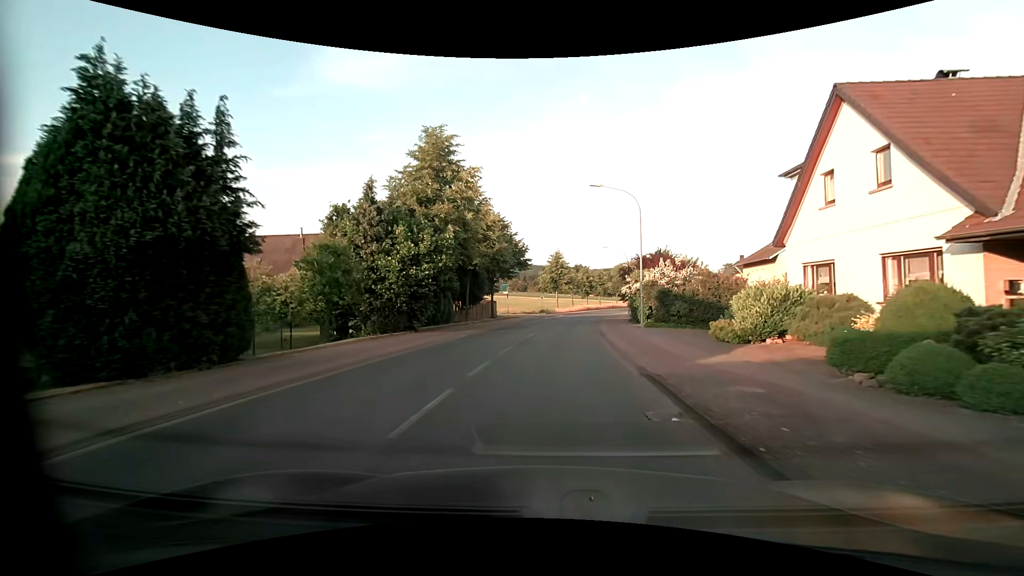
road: secondary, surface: asphalt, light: Day
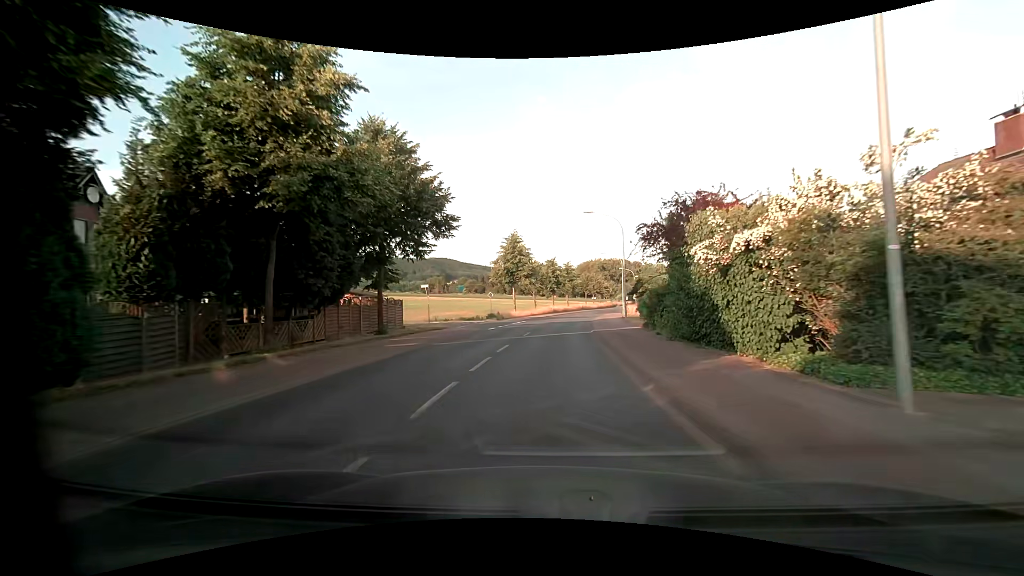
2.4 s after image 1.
(+1.2, +26.0) m; +5°
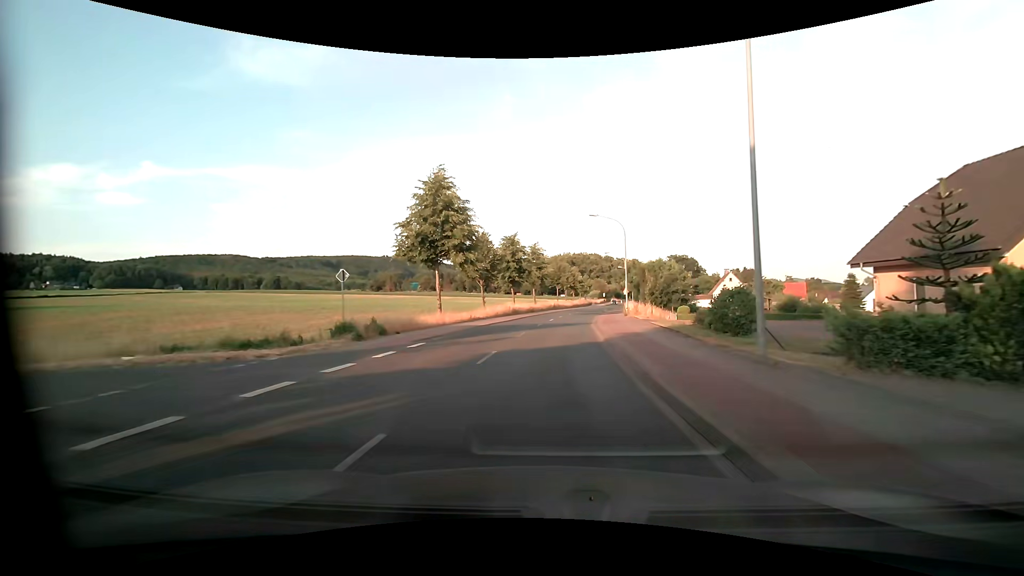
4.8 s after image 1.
(+1.1, +30.9) m; +4°
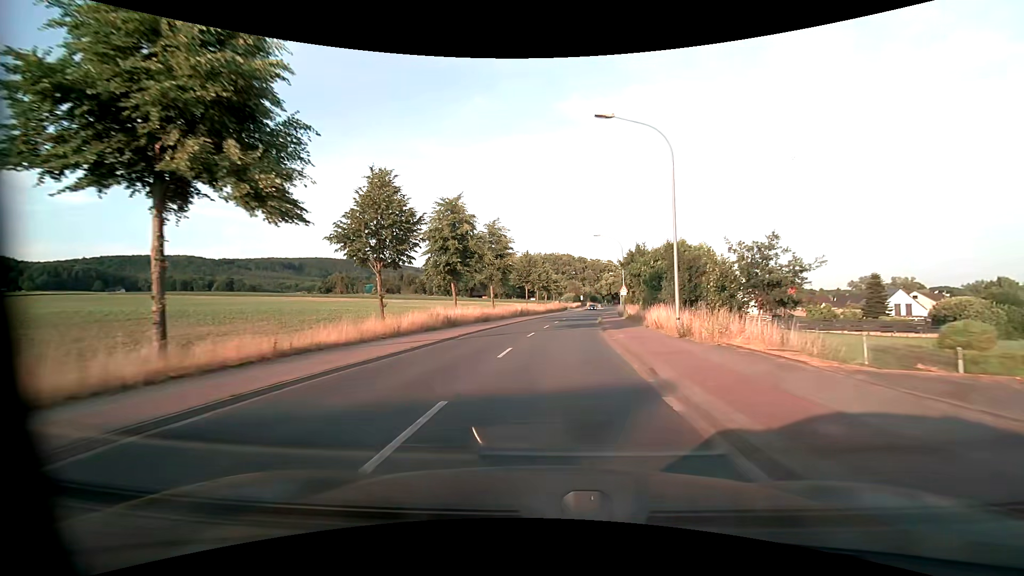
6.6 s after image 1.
(+0.6, +25.0) m; +3°
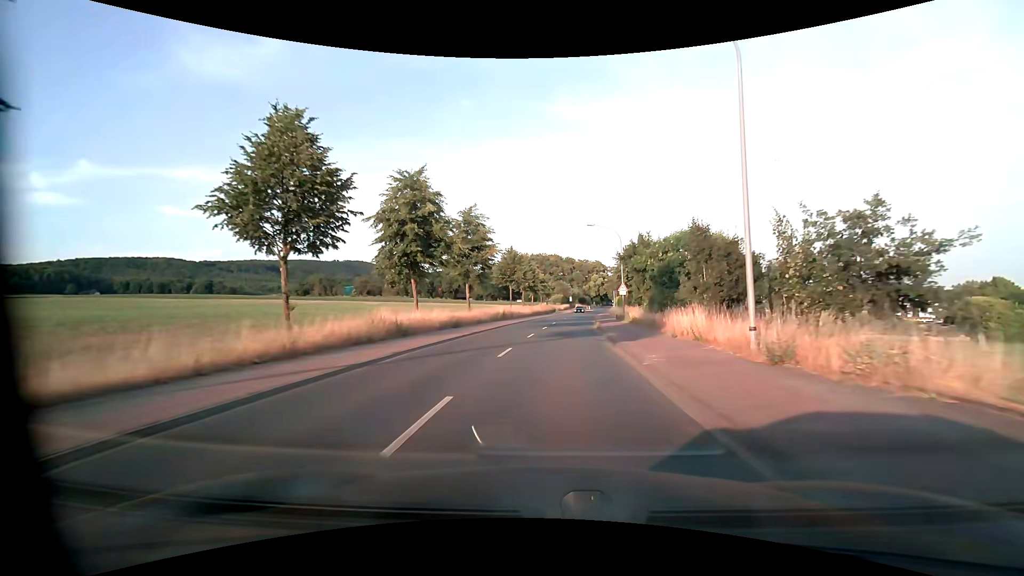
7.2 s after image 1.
(+0.1, +8.5) m; +1°
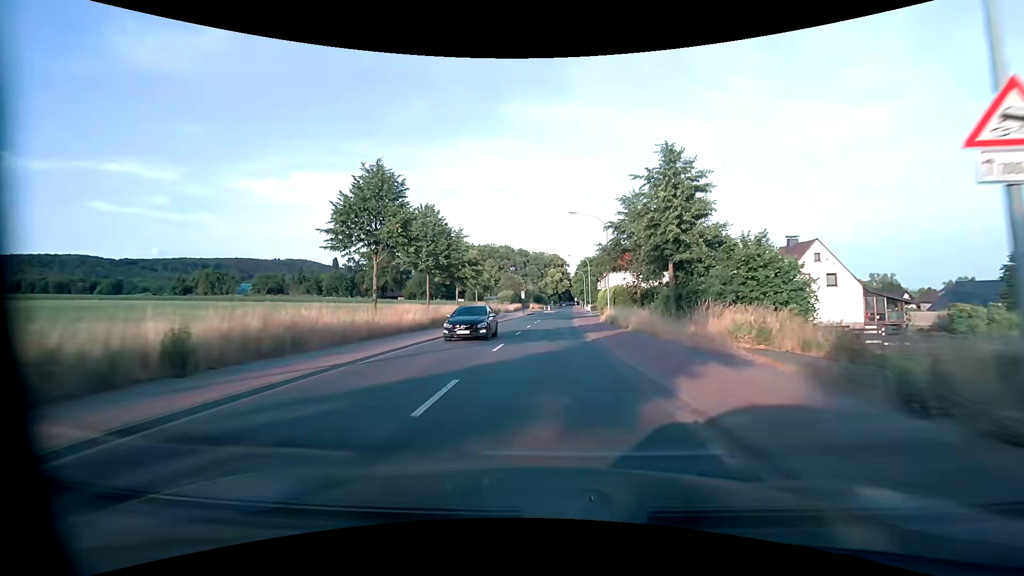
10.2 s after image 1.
(+2.4, +43.2) m; +6°
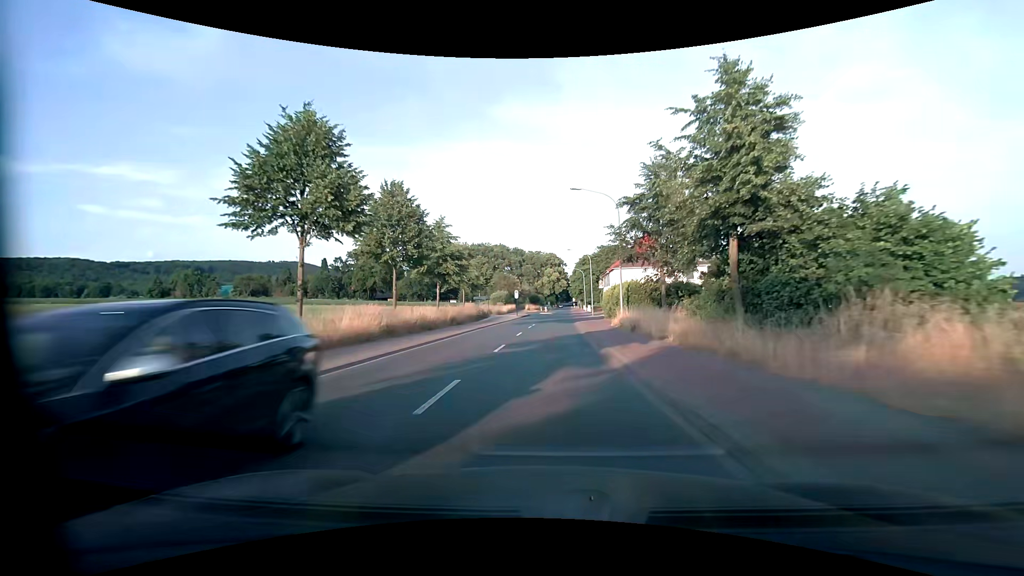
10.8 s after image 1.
(0.0, +8.7) m; 0°
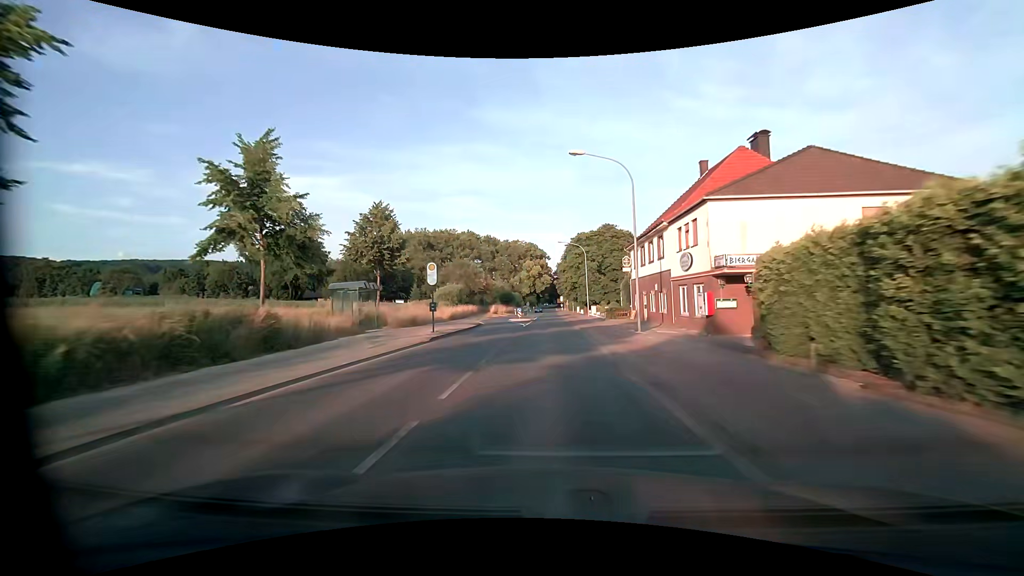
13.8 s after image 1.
(+0.9, +43.4) m; +2°
(0, +10) (0, +20) (0, +30) (0, +40) (0, +50) (0, +60) (+1, +70) (+1, +80) (+1, +90) (+1, +100) m
